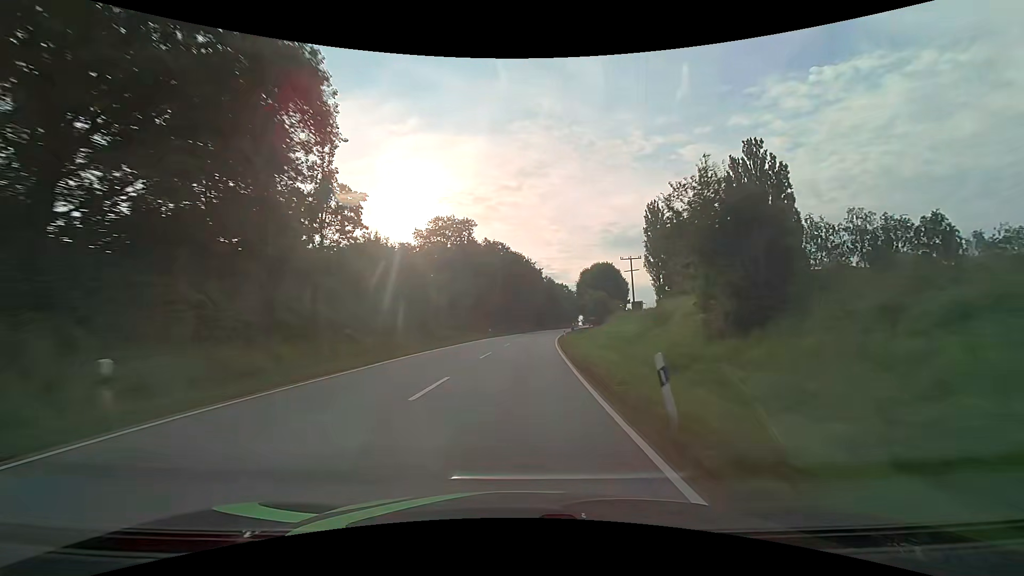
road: secondary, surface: asphalt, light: Day
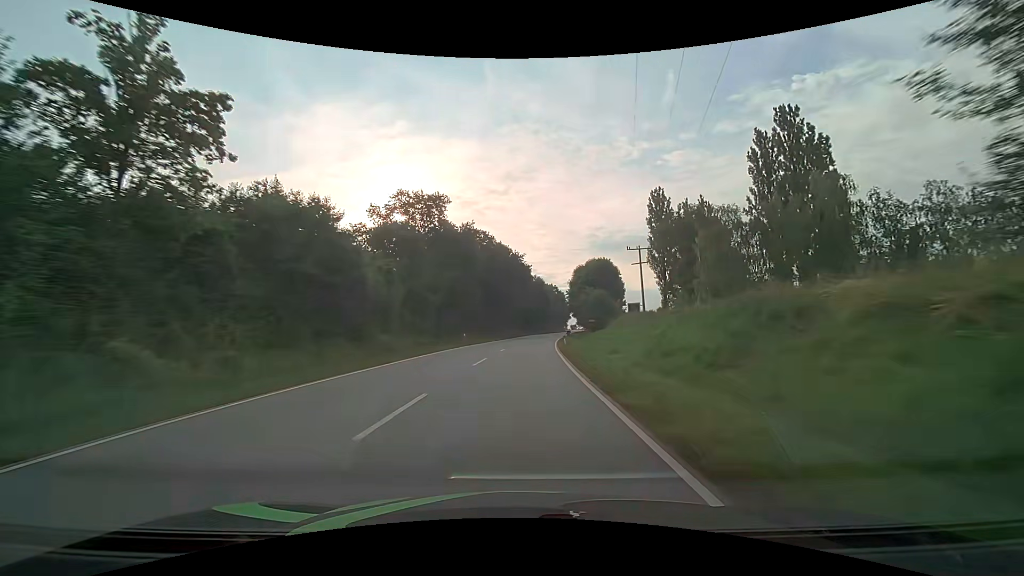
(+0.2, +14.9) m; +2°
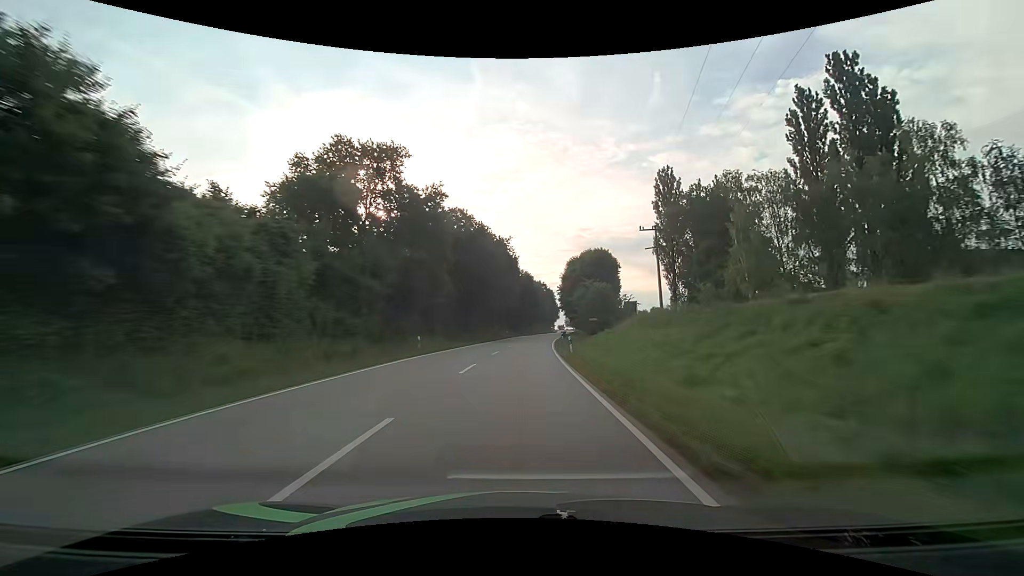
(+0.2, +14.9) m; +2°
(0, +10) (0, +20) (+1, +30) (+1, +40) (+2, +50) (+3, +60) (+4, +70) (+5, +80) (+6, +90) (+7, +100) m
